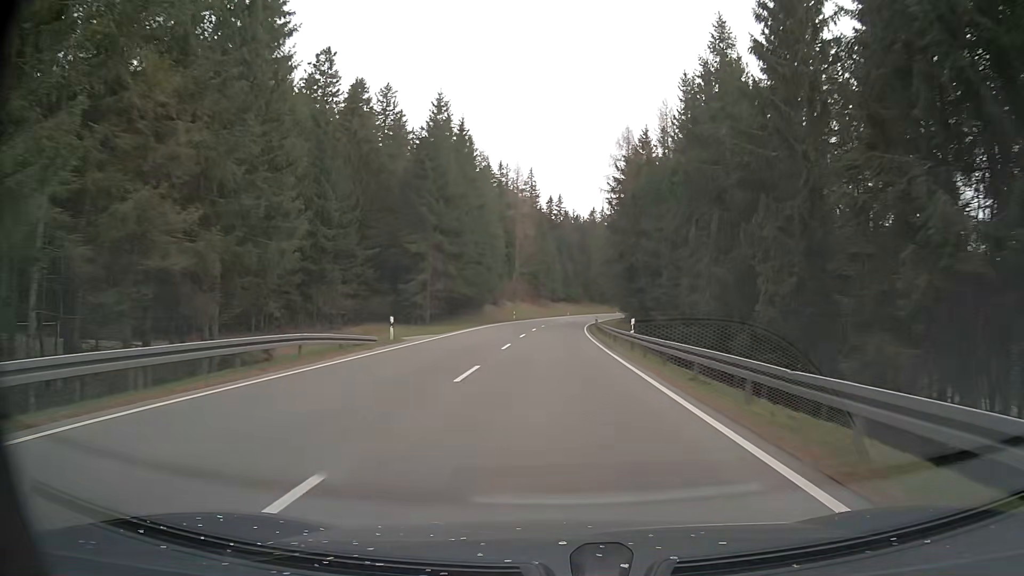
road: primary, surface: asphalt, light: Day
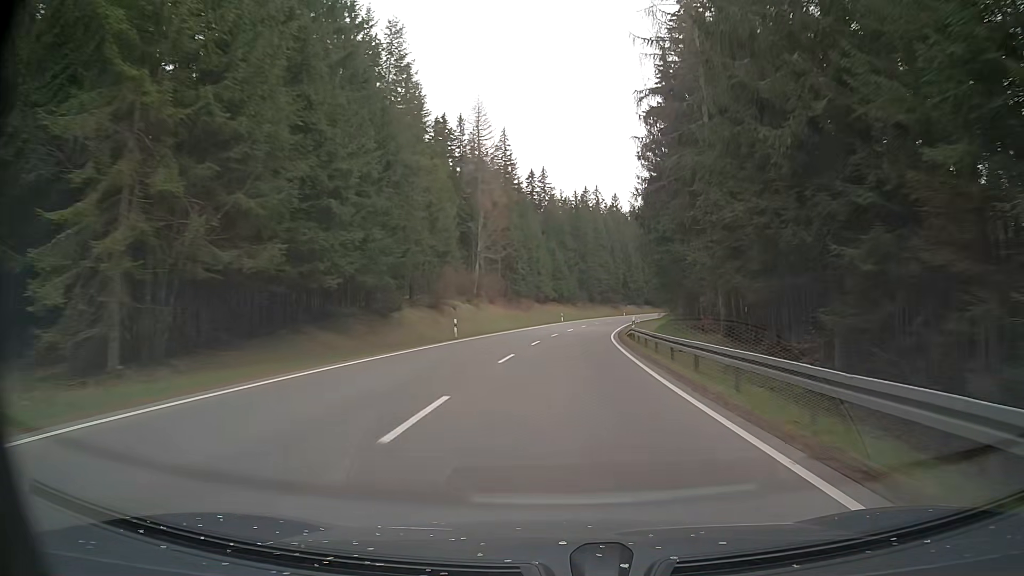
(0.0, +42.4) m; +1°
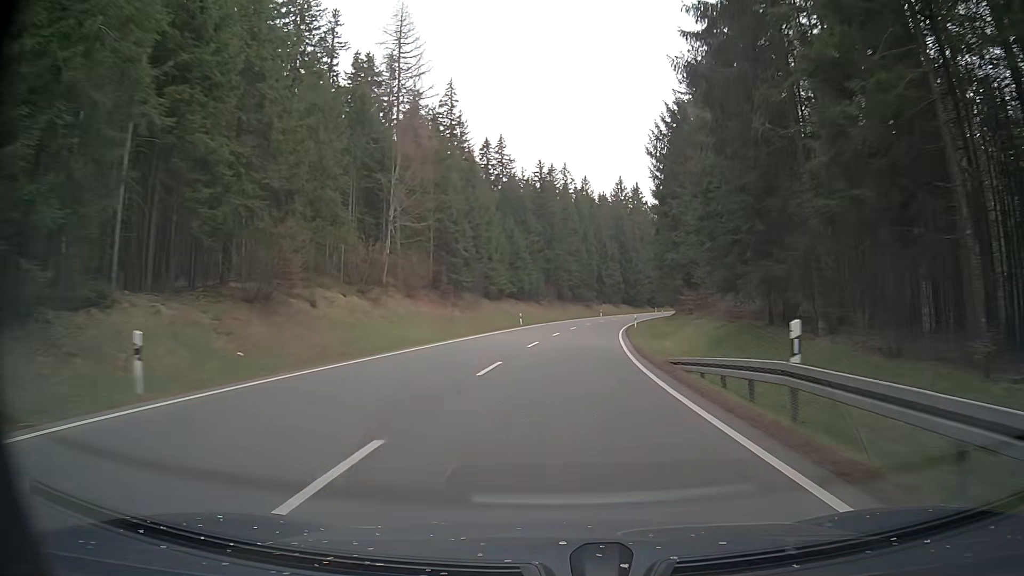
(+0.7, +27.9) m; +2°
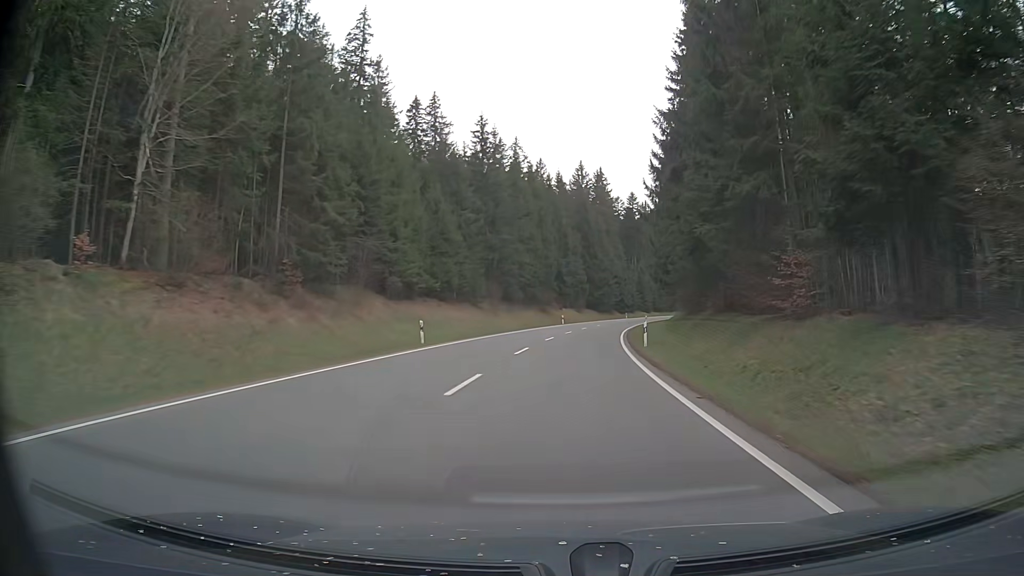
(+1.4, +27.8) m; +5°
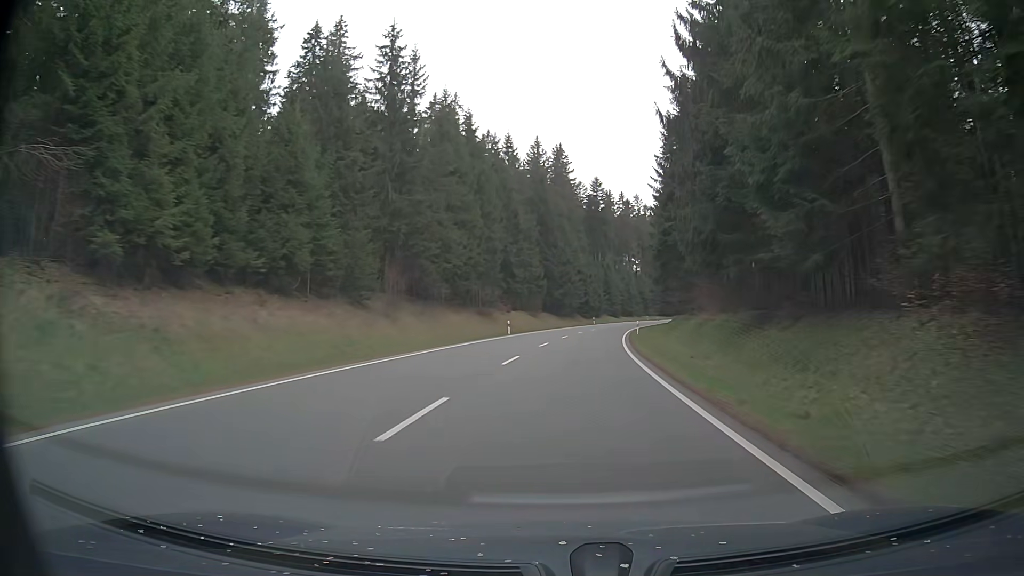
(+1.0, +27.9) m; +4°
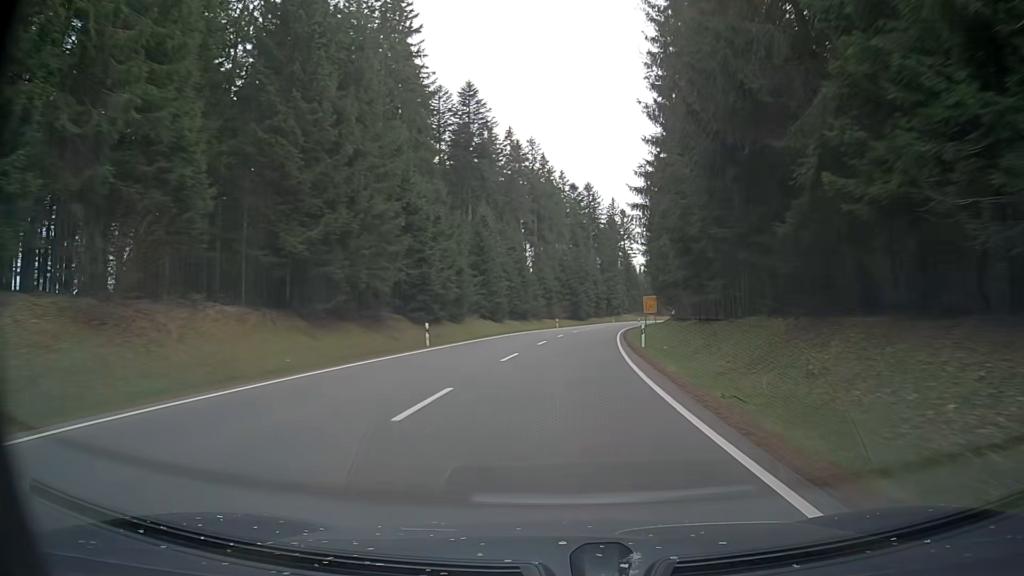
(+6.4, +70.3) m; +11°
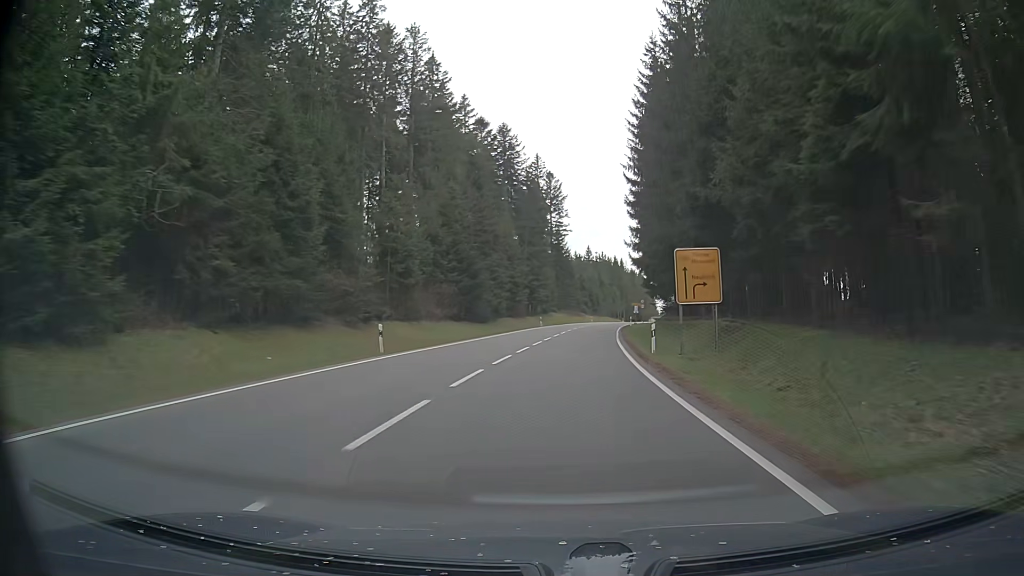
(+3.1, +55.8) m; +7°
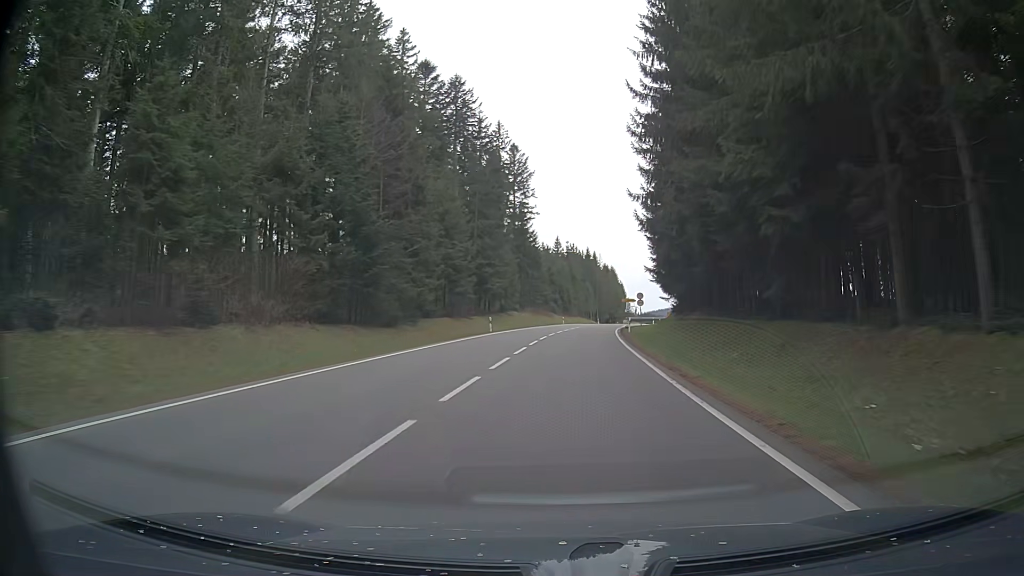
(+0.6, +26.0) m; +3°
(0, +10) (0, +20) (+1, +30) (+2, +40) (+2, +50) (+3, +60) (+5, +70) (+6, +80) (+7, +90) (+9, +99) m
